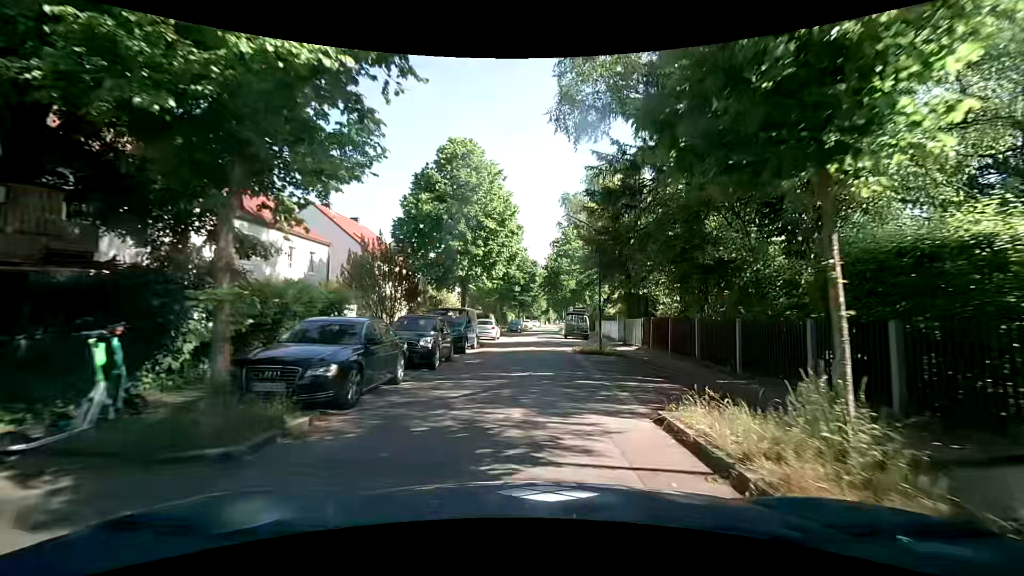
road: residential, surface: asphalt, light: Day
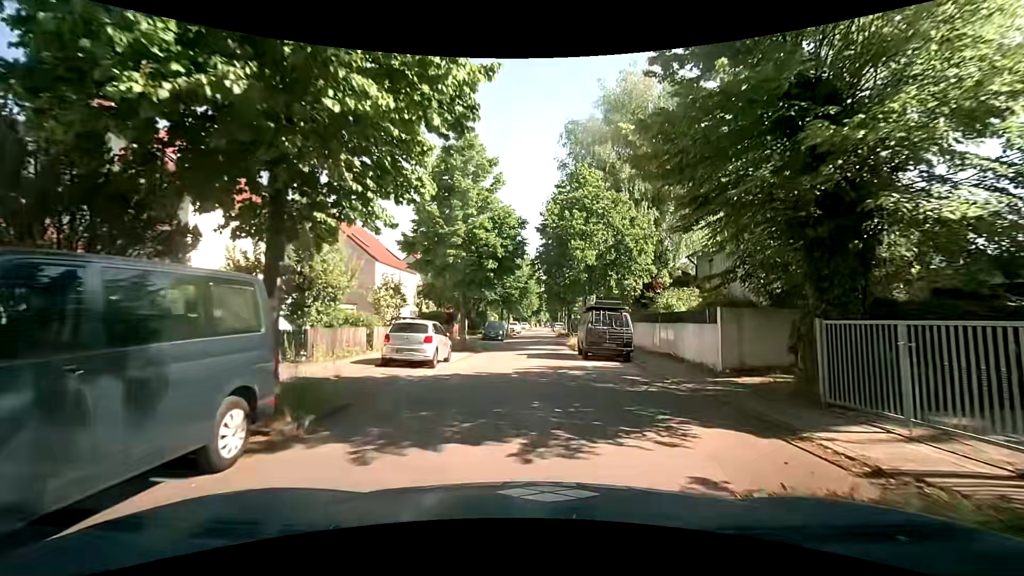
(+0.3, +19.2) m; +1°
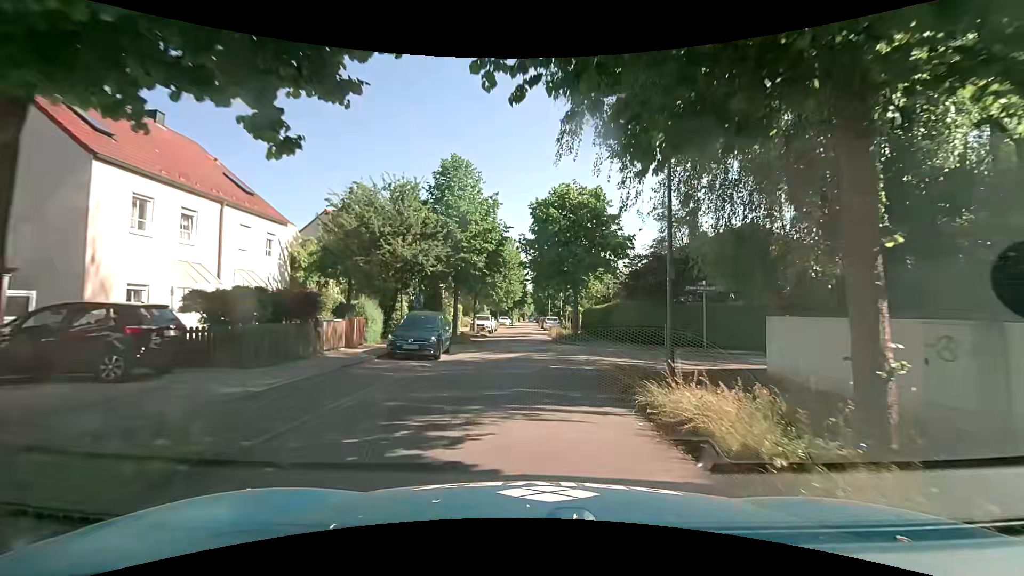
(+0.3, +22.5) m; +1°
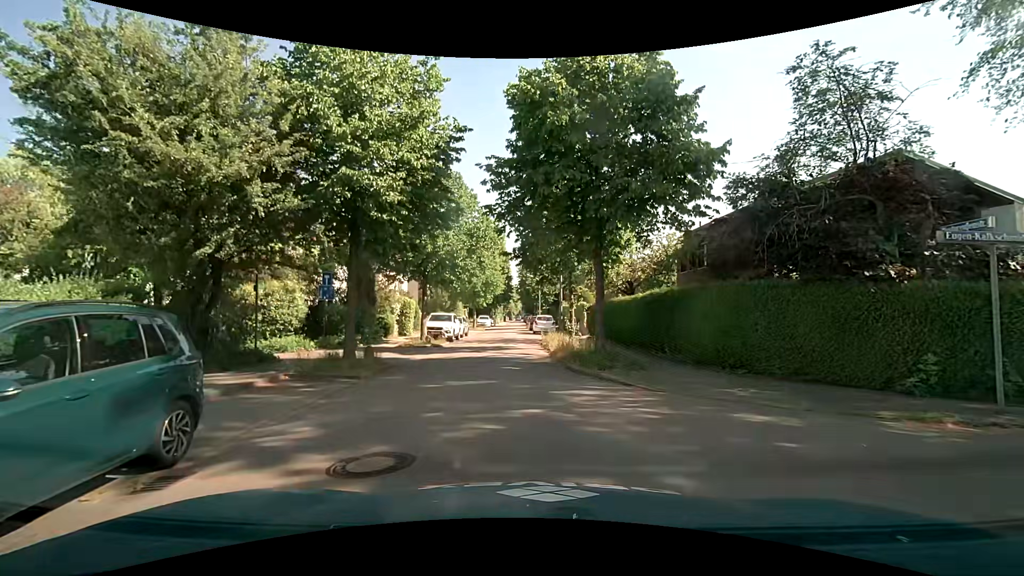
(+0.5, +13.9) m; 0°
